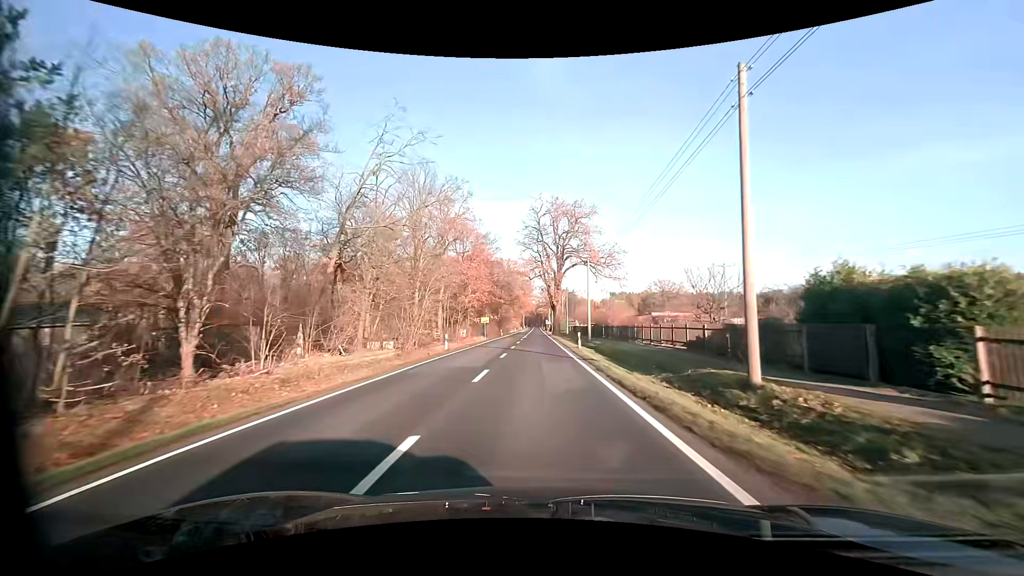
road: primary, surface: asphalt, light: Day
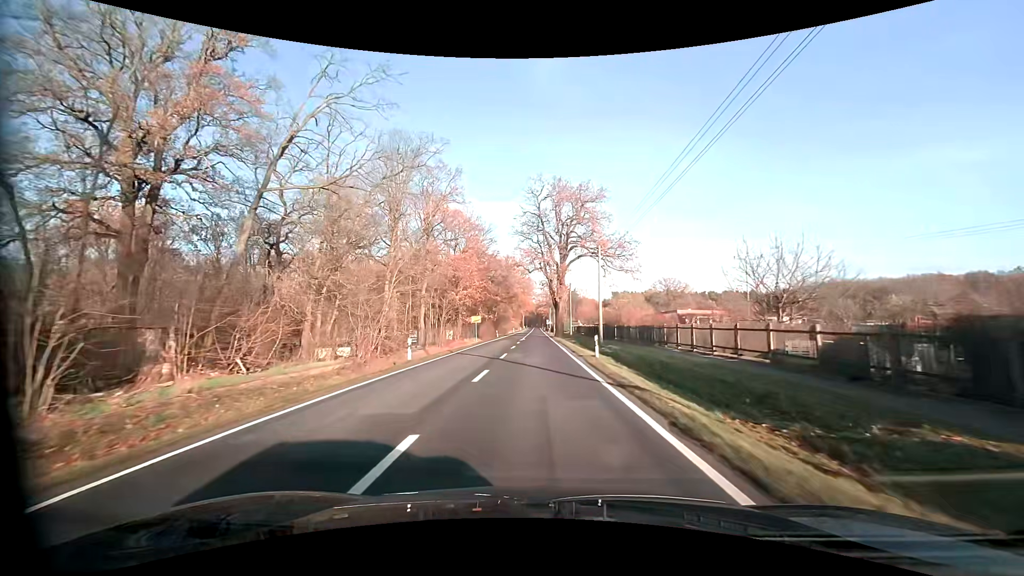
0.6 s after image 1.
(0.0, +8.9) m; 0°
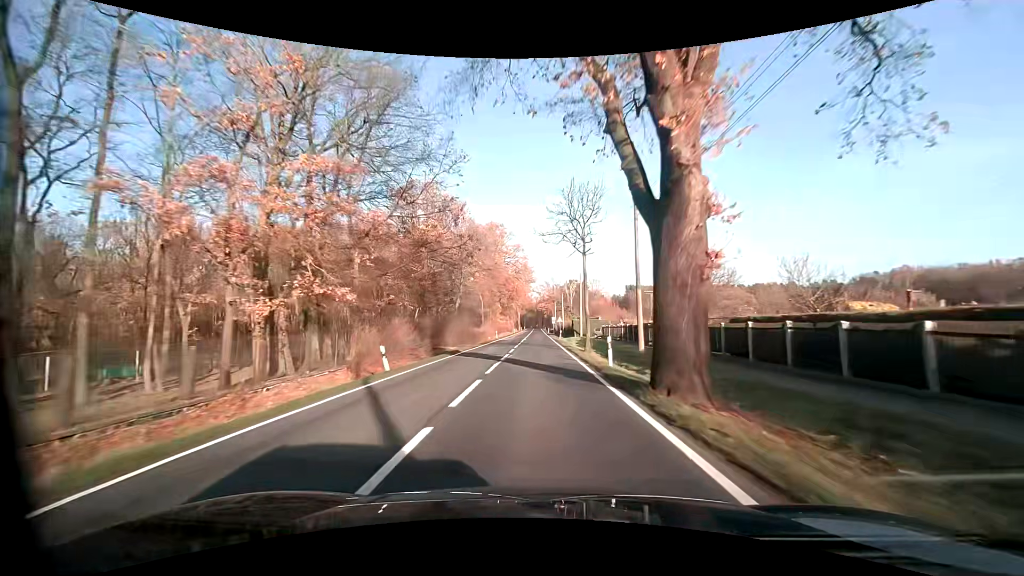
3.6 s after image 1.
(-0.2, +52.8) m; 0°
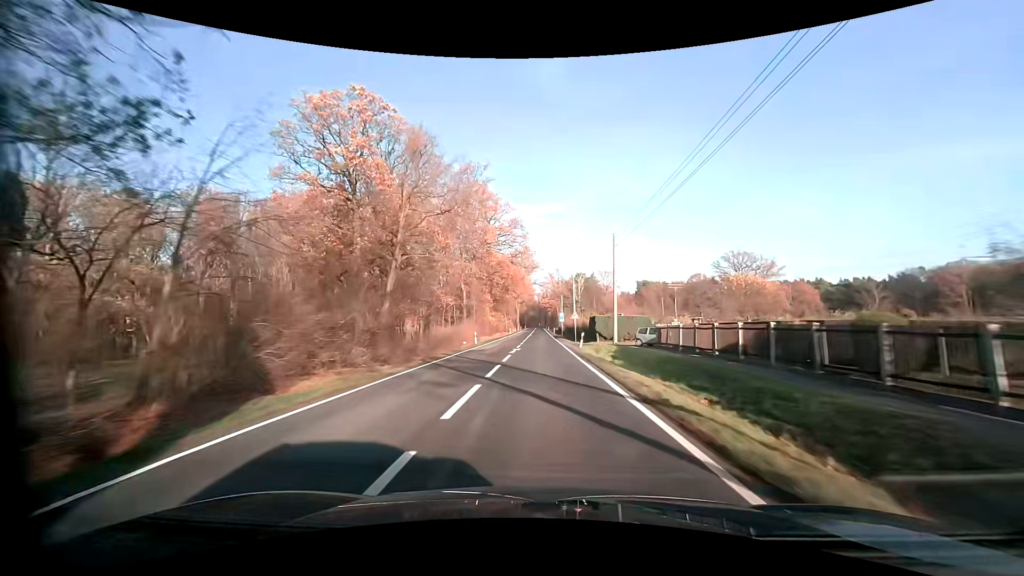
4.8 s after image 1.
(-0.1, +25.7) m; 0°
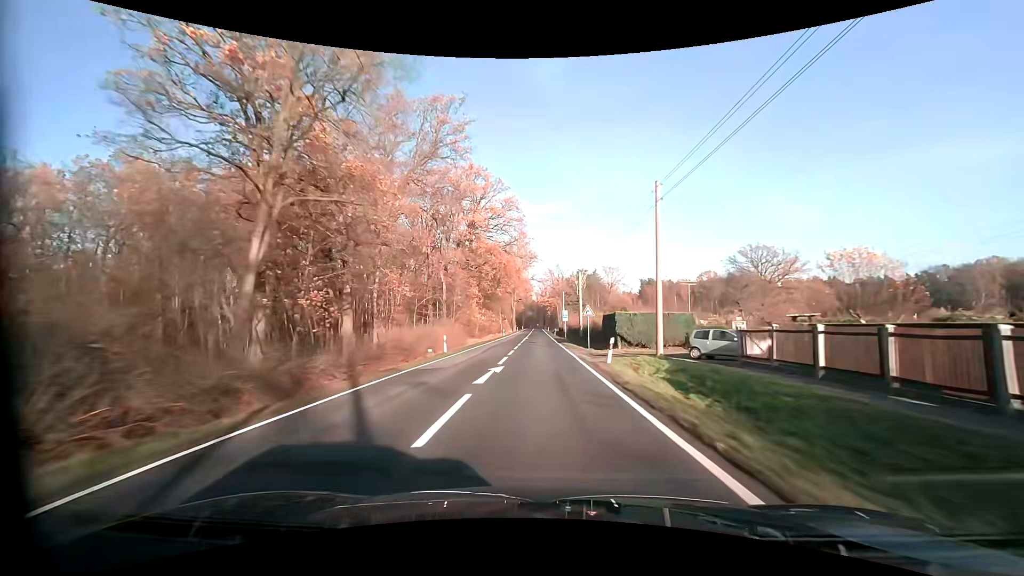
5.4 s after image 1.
(0.0, +13.7) m; 0°
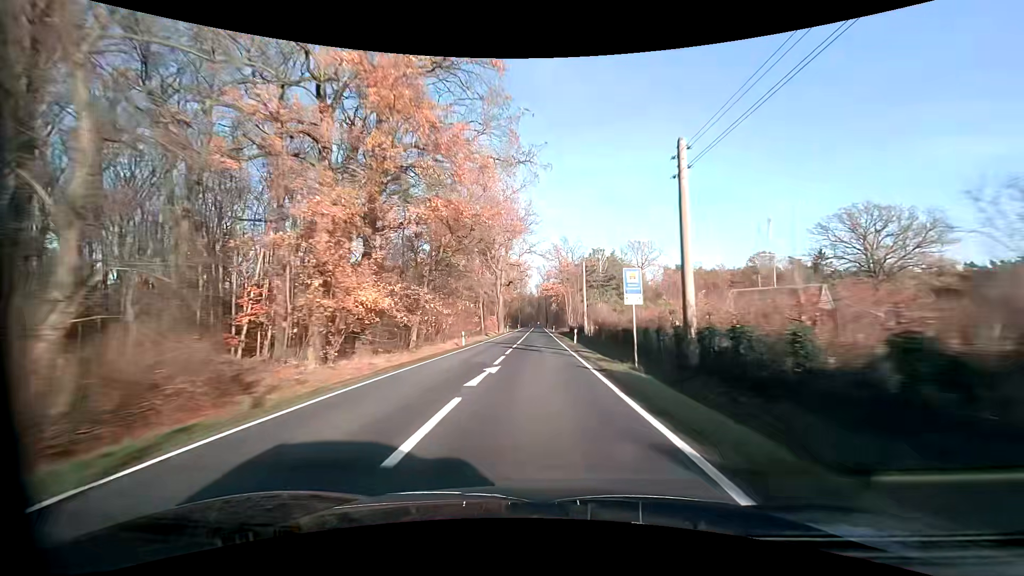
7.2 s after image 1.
(+0.1, +43.4) m; 0°
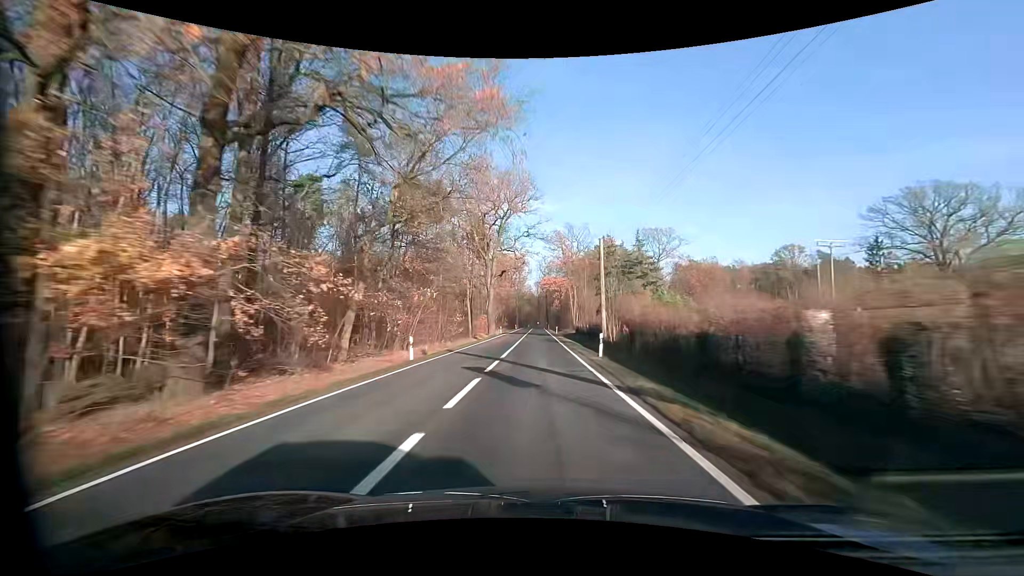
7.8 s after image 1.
(-0.1, +14.9) m; 0°
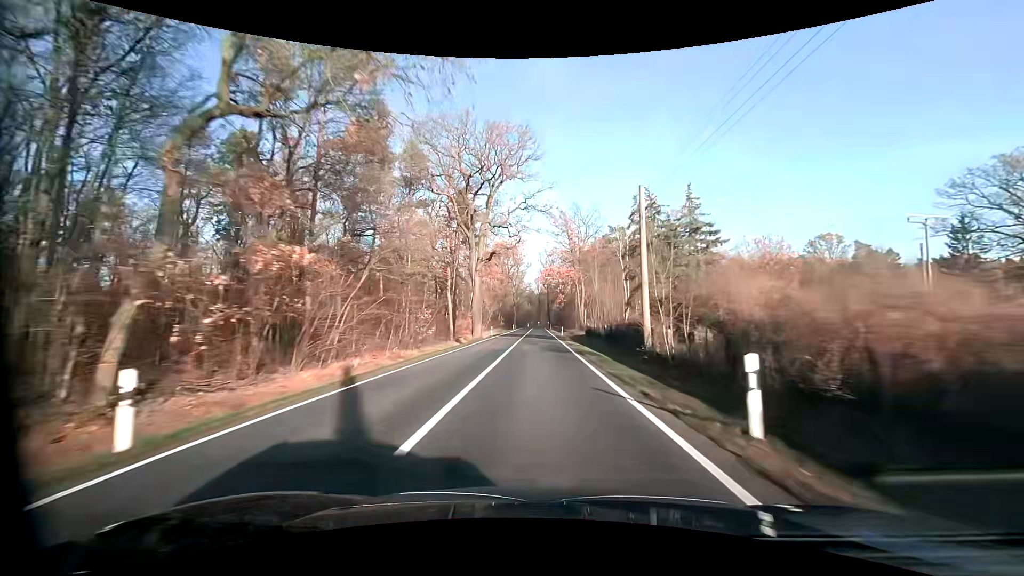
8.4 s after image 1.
(0.0, +15.0) m; 0°
(0, +10) (0, +20) (0, +30) (0, +40) (0, +50) (0, +60) (0, +70) (0, +80) (0, +90) (0, +100) m
